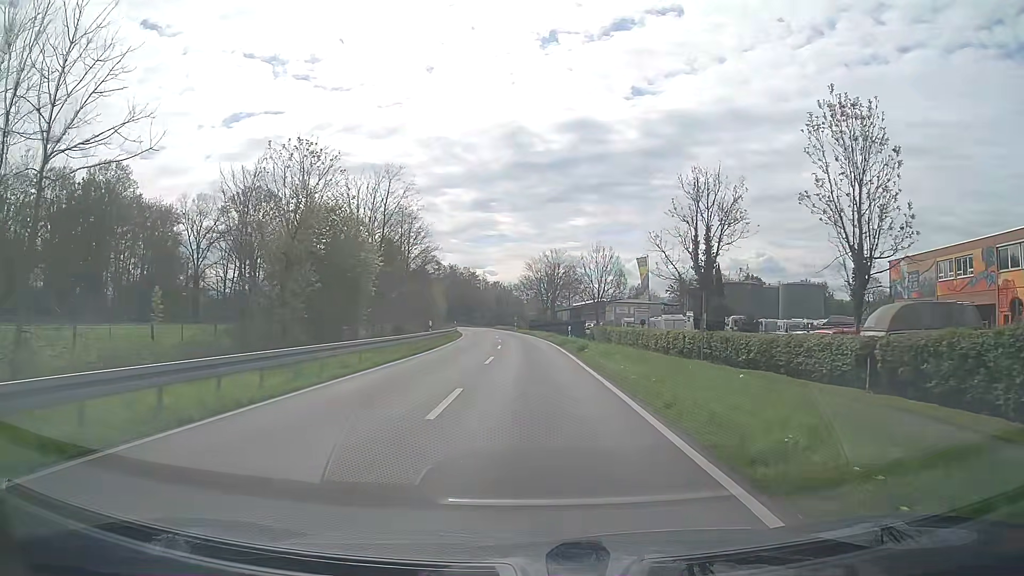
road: secondary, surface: asphalt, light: Day
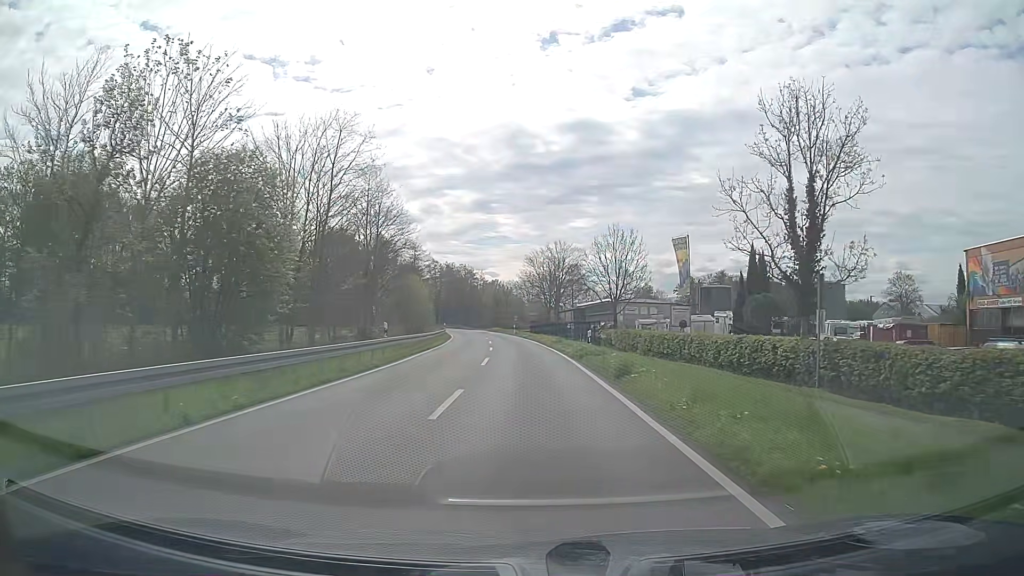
(0.0, +12.0) m; -1°
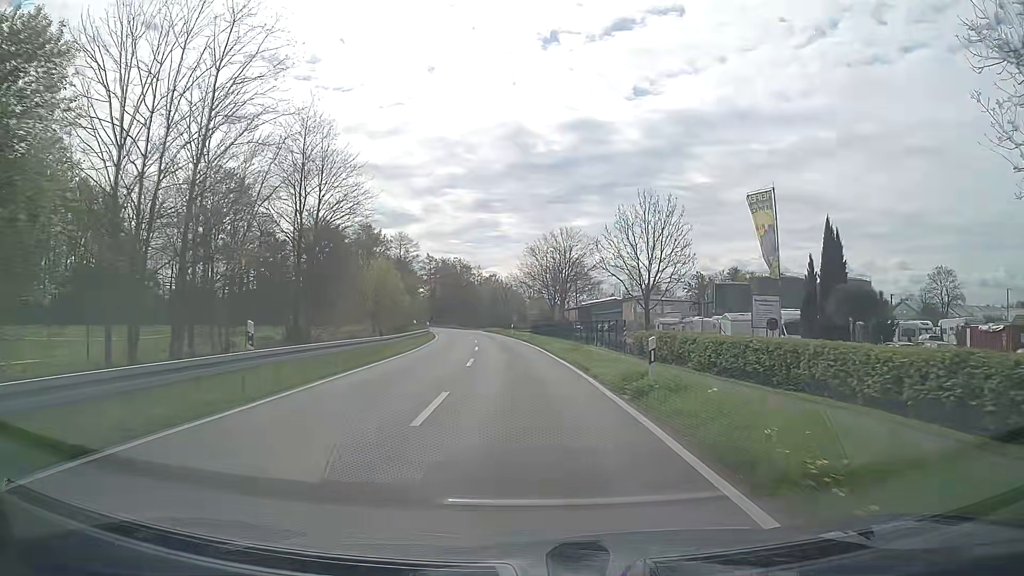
(+0.1, +12.9) m; 0°
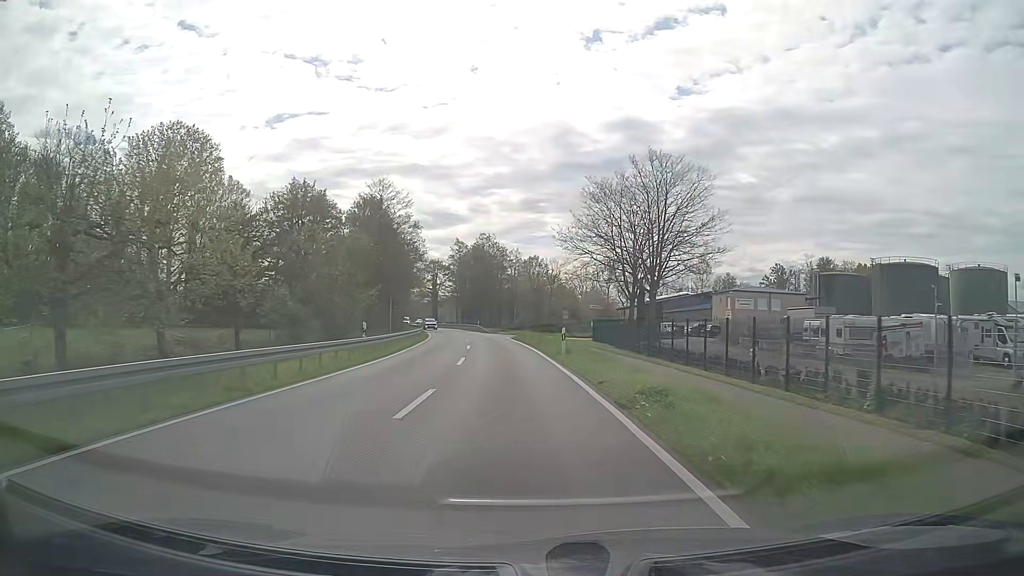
(-0.9, +35.9) m; -4°
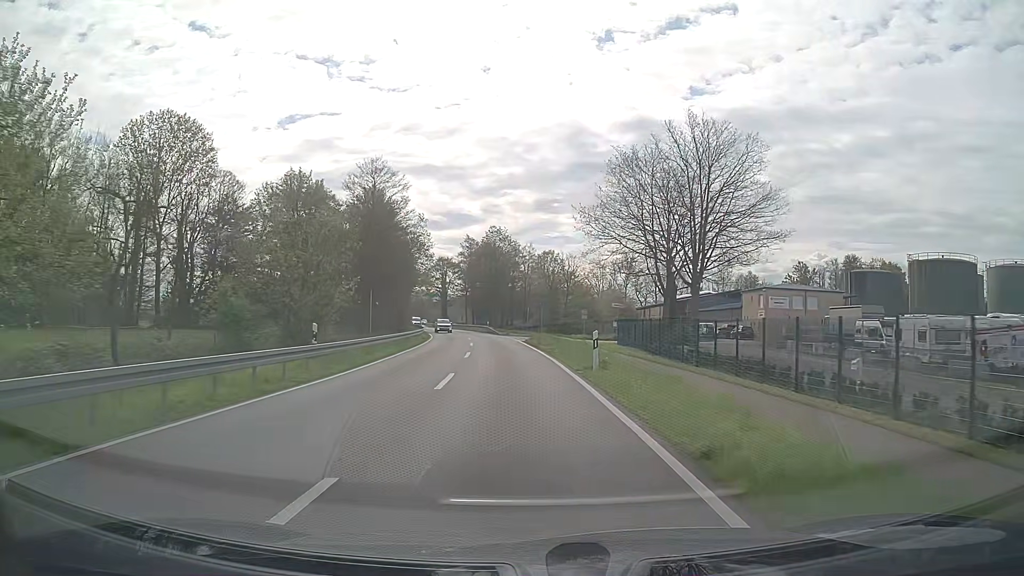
(-0.1, +7.7) m; -1°
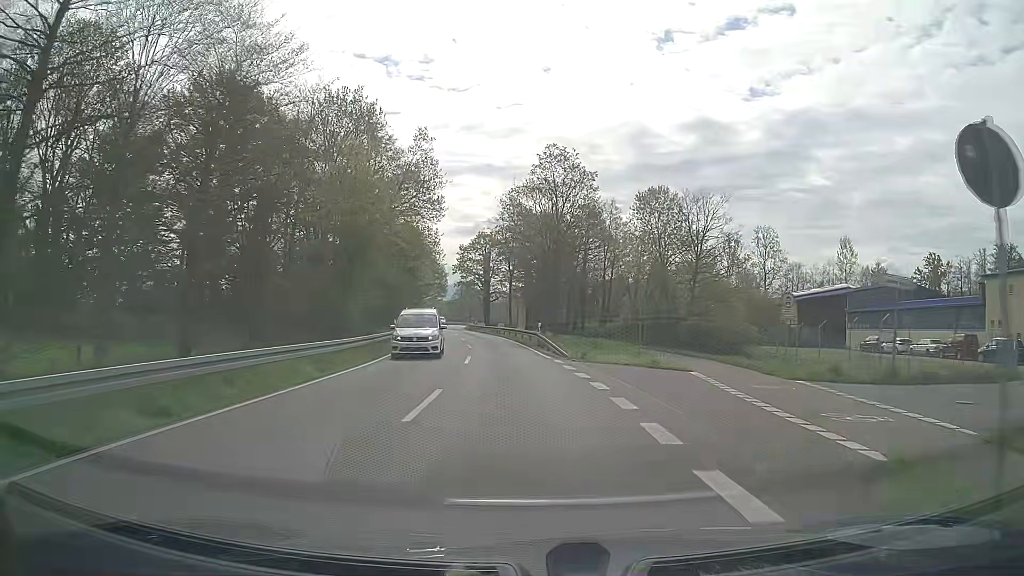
(-1.8, +41.0) m; -5°
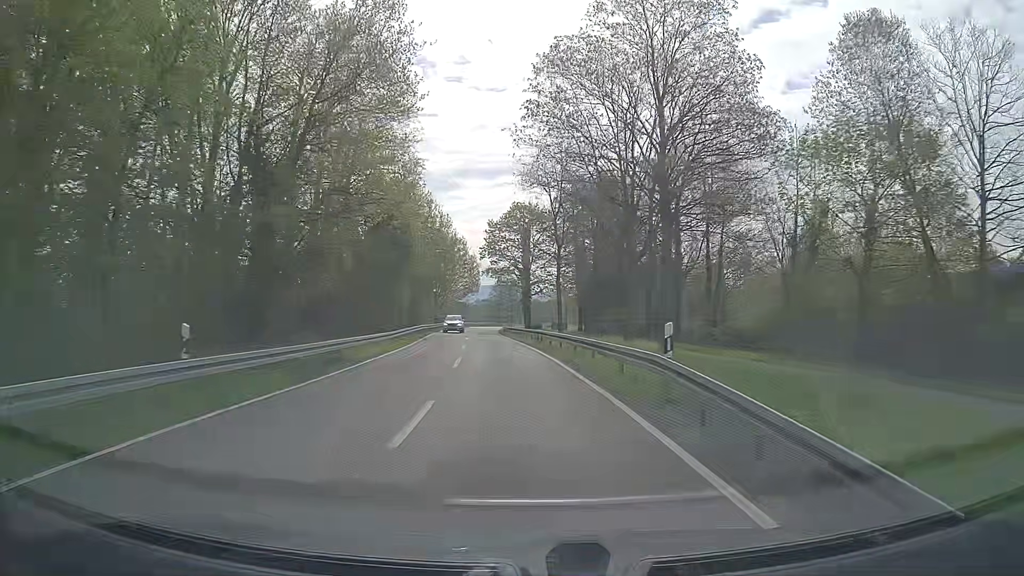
(-0.9, +26.2) m; -4°
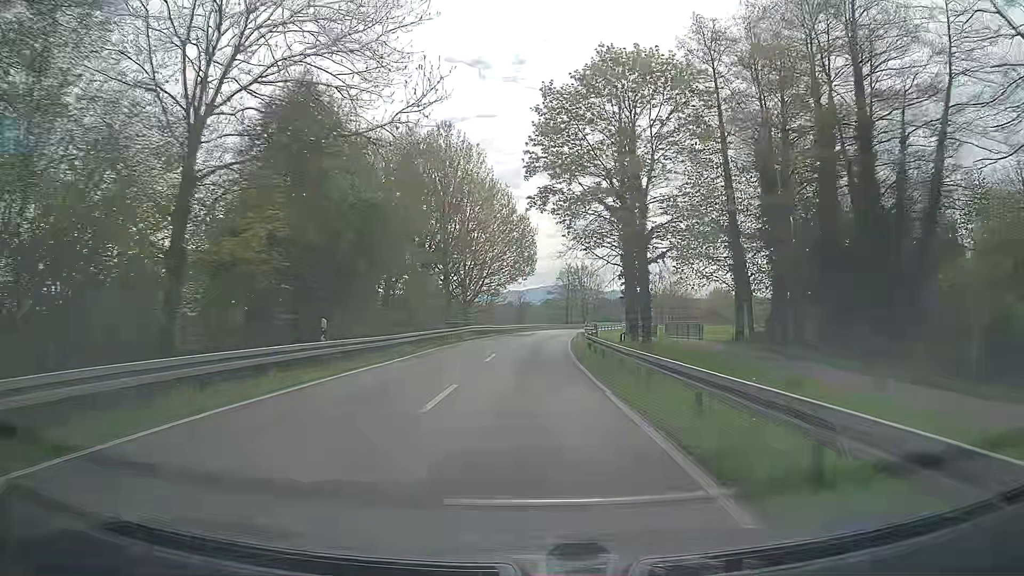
(-2.4, +45.7) m; -5°
(0, +10) (0, +20) (0, +30) (+1, +40) (+1, +50) (+2, +60) (+3, +70) (+5, +80) (+7, +90) (+9, +99) m
